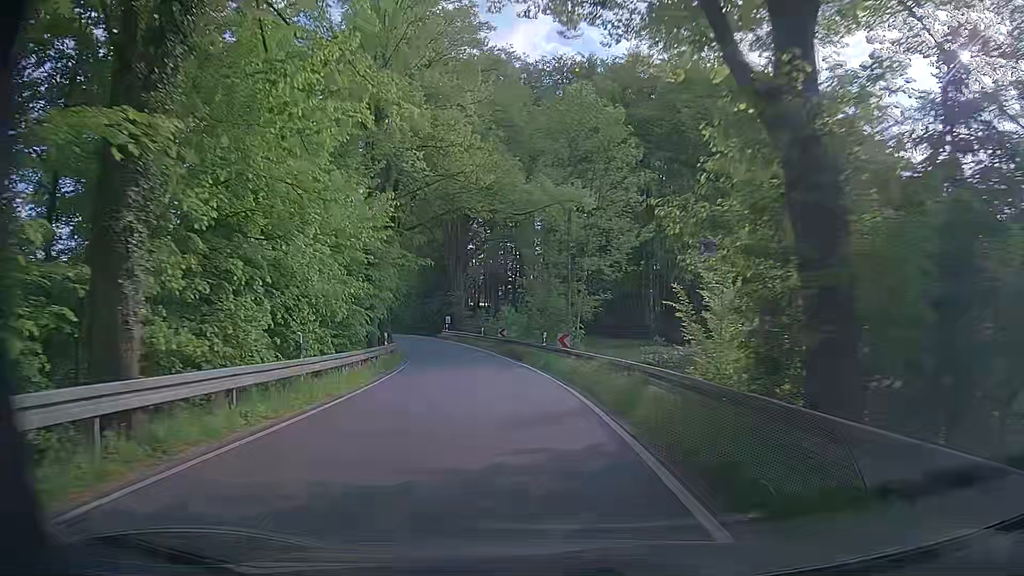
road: tertiary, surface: asphalt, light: Day
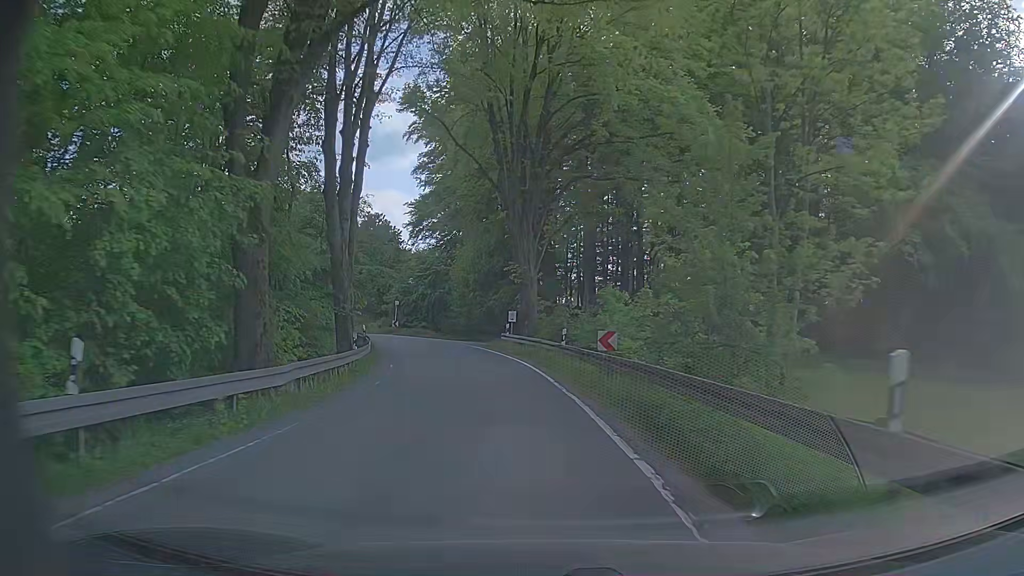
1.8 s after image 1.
(-1.9, +25.0) m; -8°
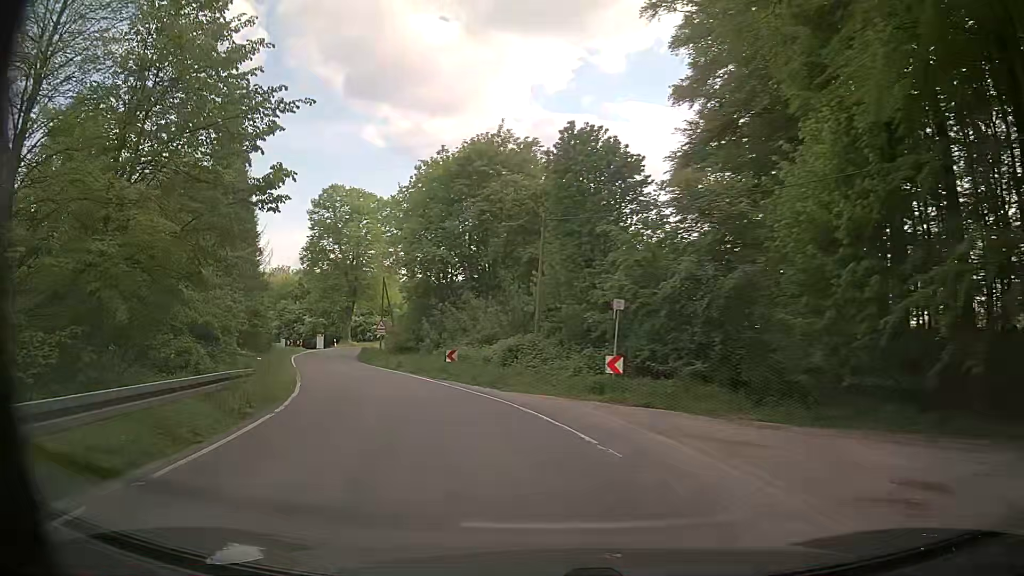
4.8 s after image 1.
(-6.2, +38.2) m; -23°
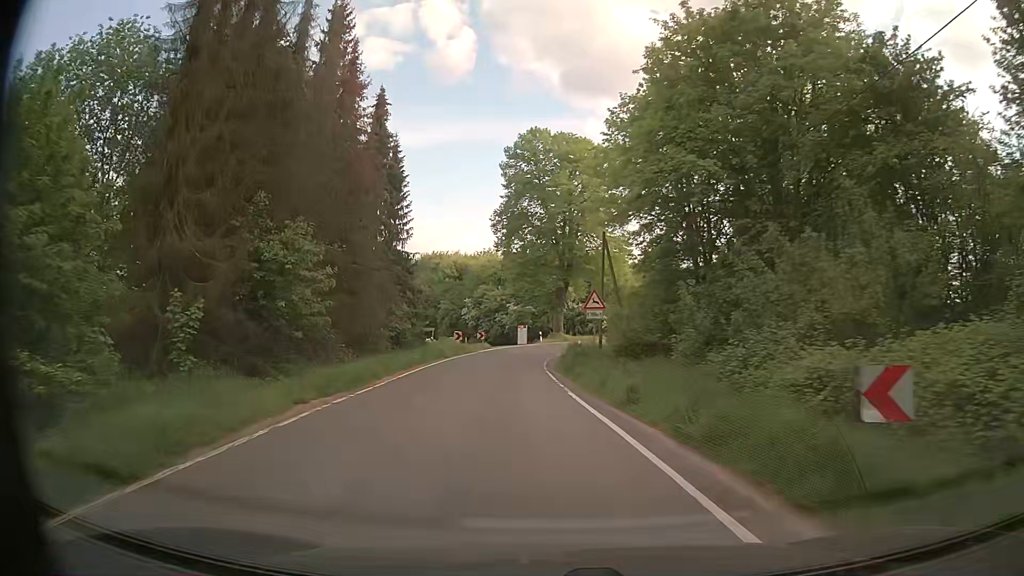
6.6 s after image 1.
(-5.0, +22.9) m; -21°
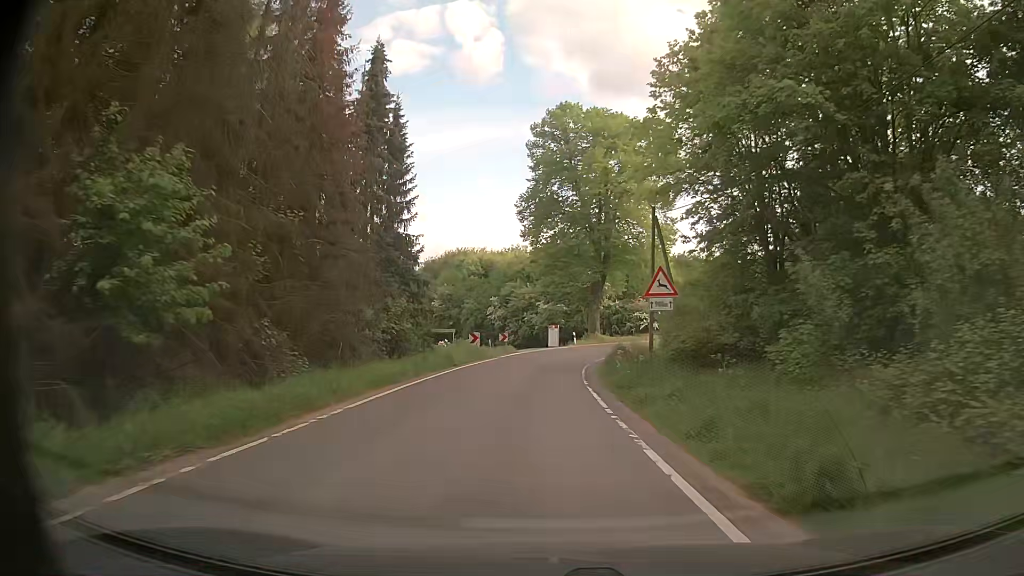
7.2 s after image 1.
(-0.2, +8.1) m; -2°
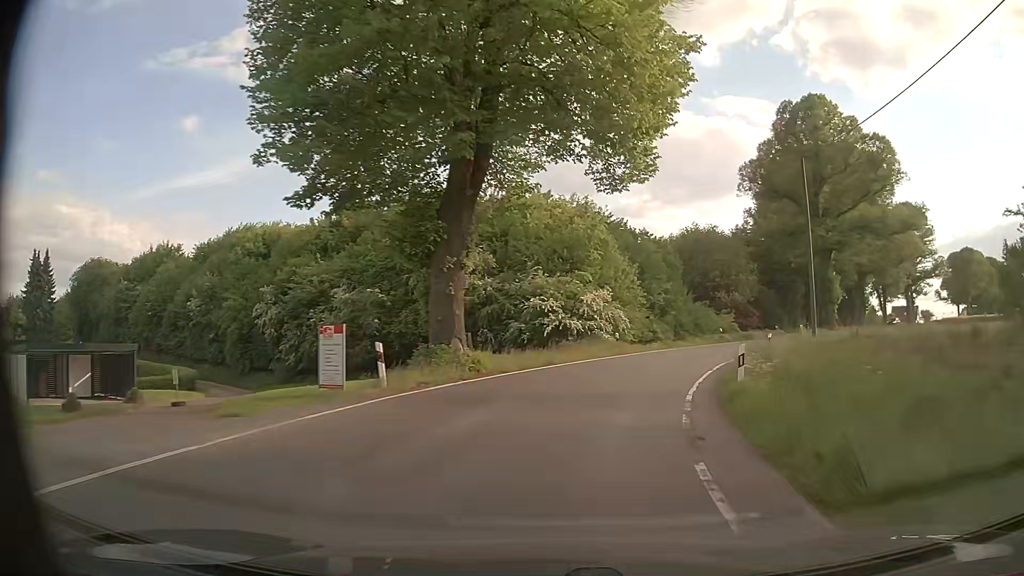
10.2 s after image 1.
(+1.5, +40.1) m; +13°
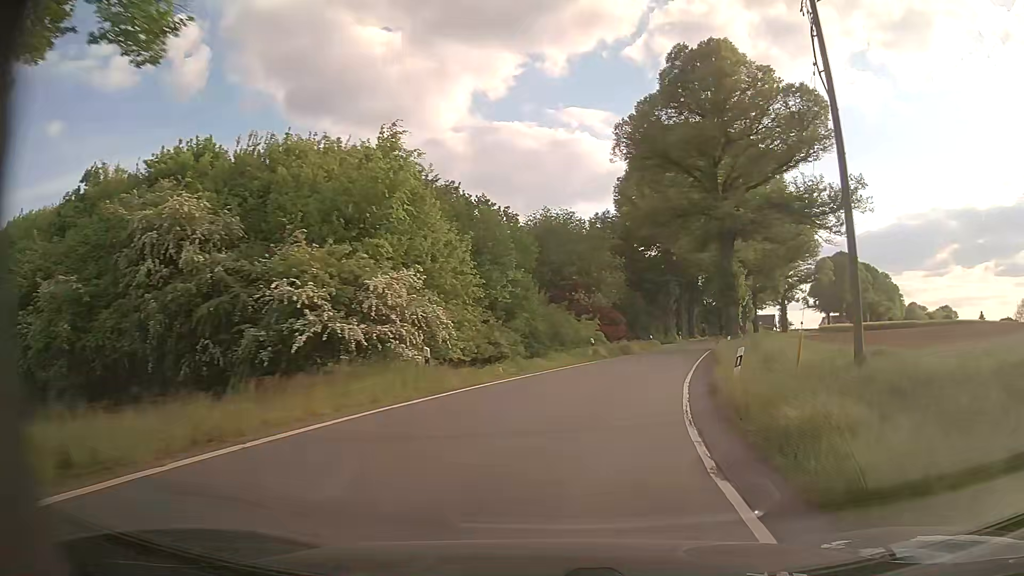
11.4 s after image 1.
(+1.9, +15.8) m; +13°
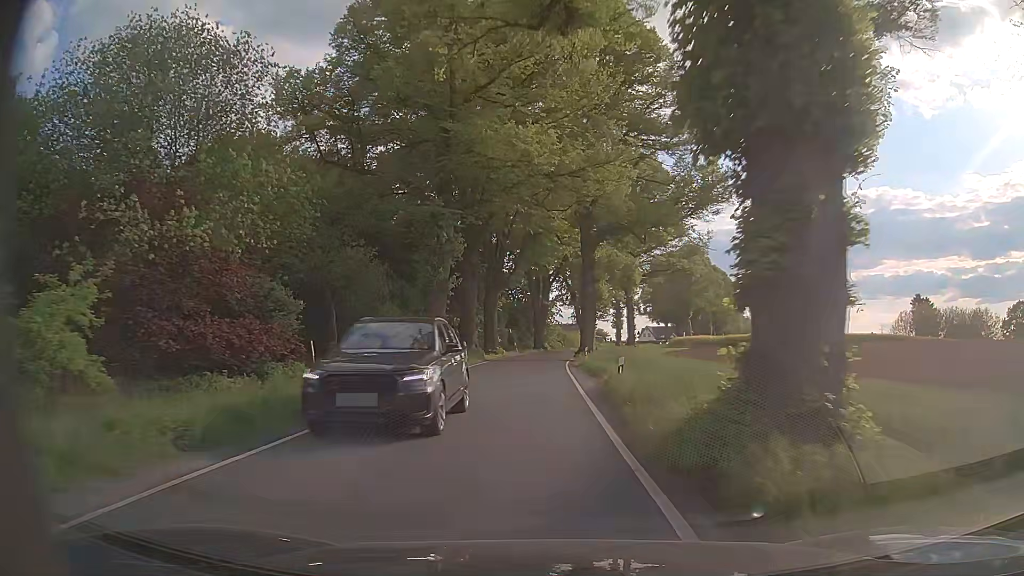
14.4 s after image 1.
(+8.5, +40.2) m; +18°
(0, +10) (0, +20) (0, +30) (0, +40) (0, +50) (+2, +60) (+4, +70) (+6, +79) (+9, +89) (+12, +99) m
